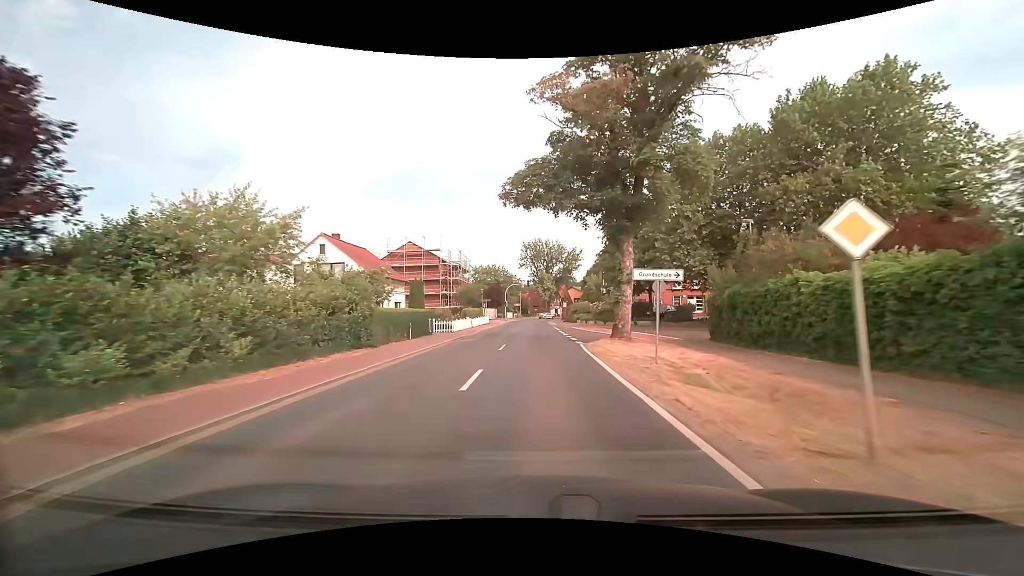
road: secondary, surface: asphalt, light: Day
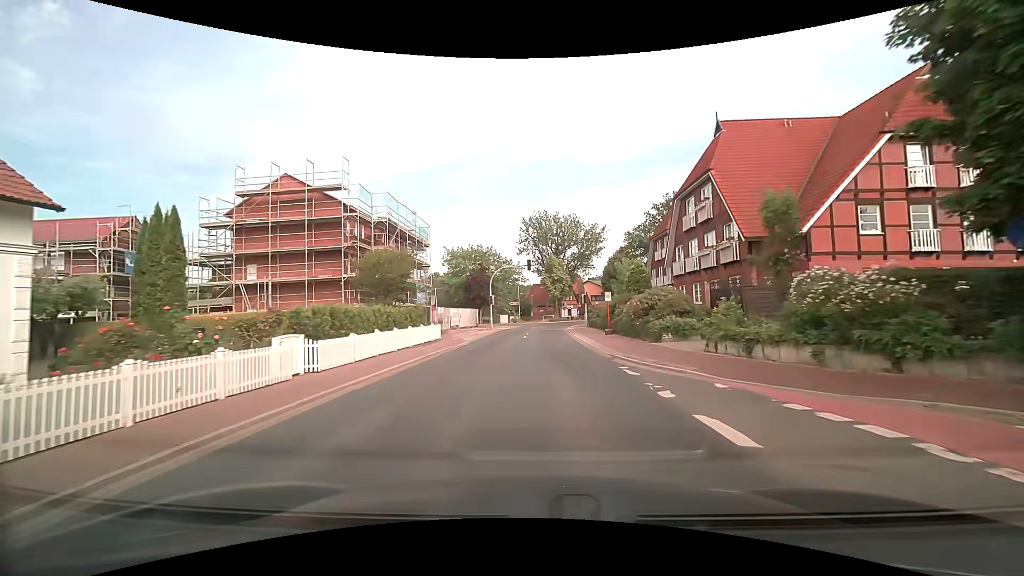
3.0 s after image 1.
(-0.2, +36.6) m; 0°
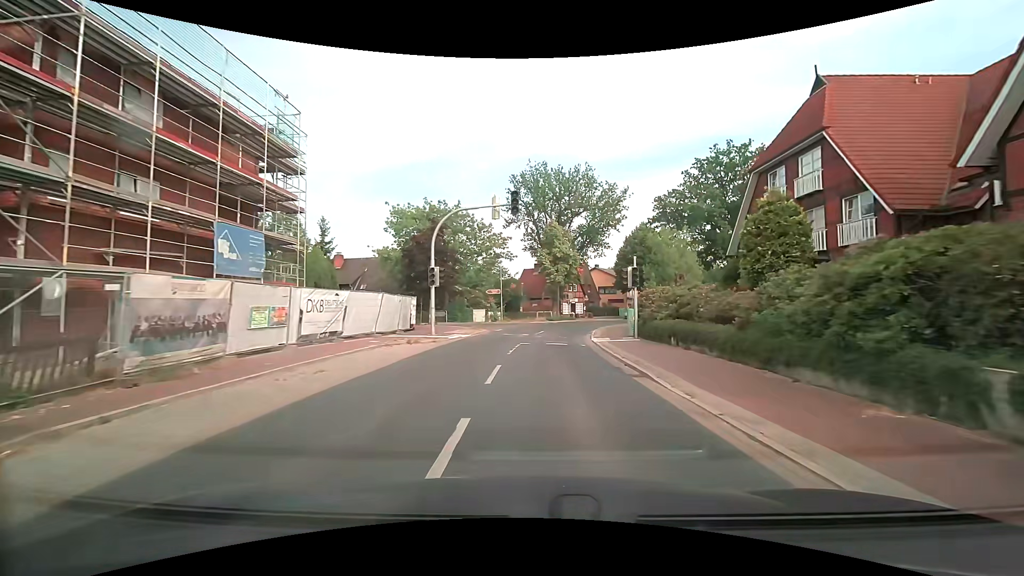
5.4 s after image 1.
(-0.1, +27.3) m; 0°
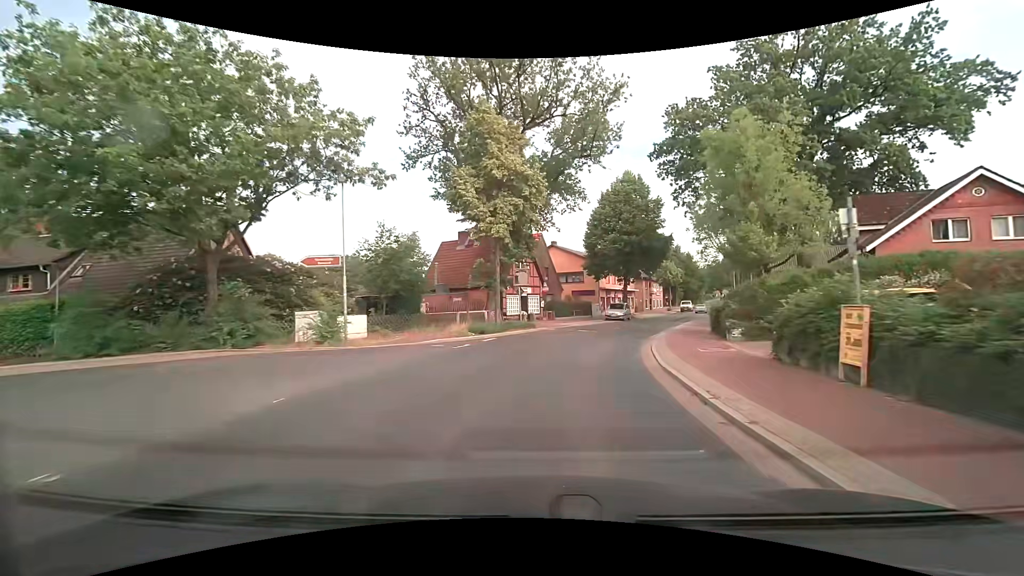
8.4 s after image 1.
(+1.7, +30.9) m; +8°
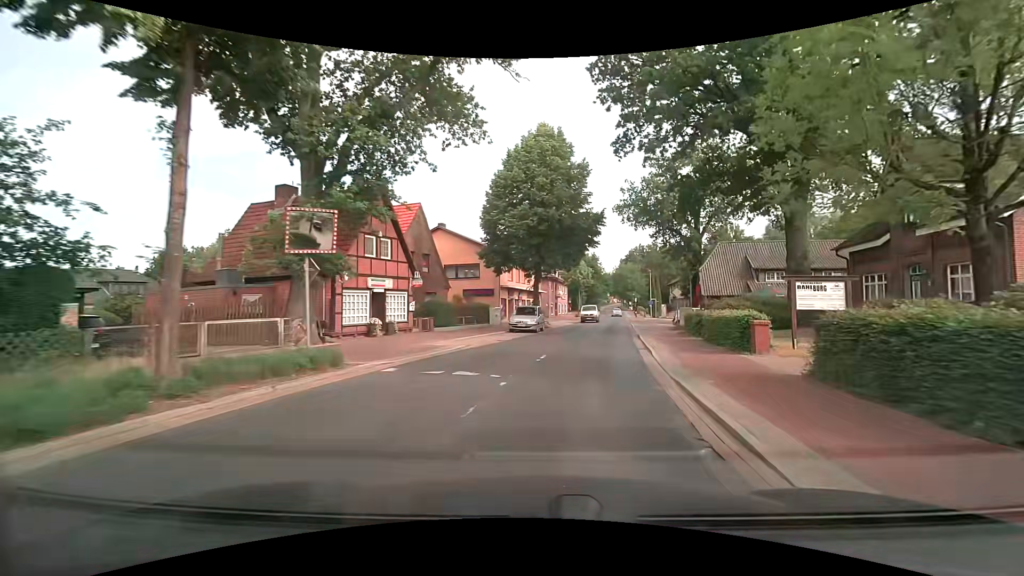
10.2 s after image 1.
(+1.4, +16.5) m; +10°
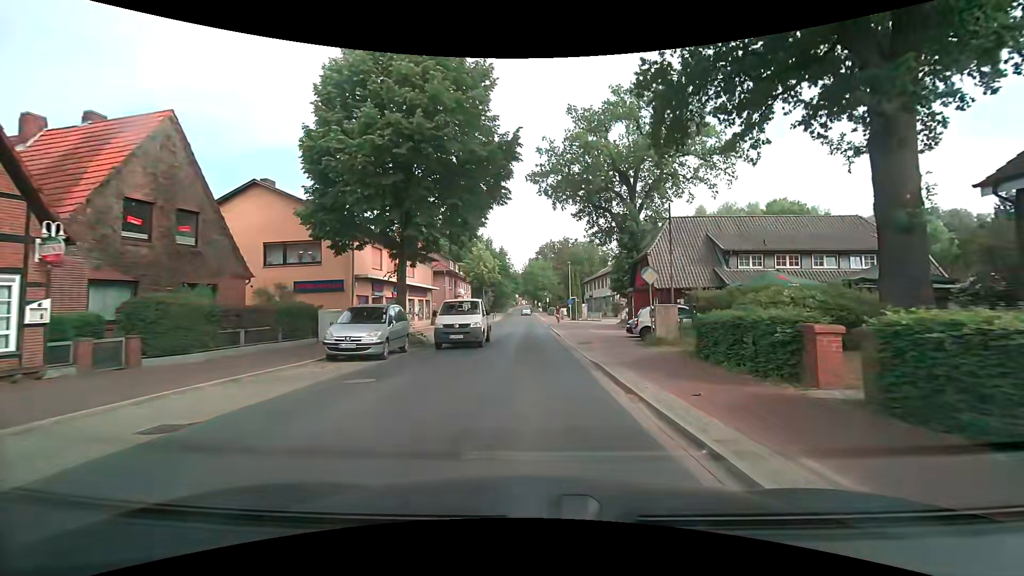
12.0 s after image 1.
(+1.9, +16.1) m; +12°
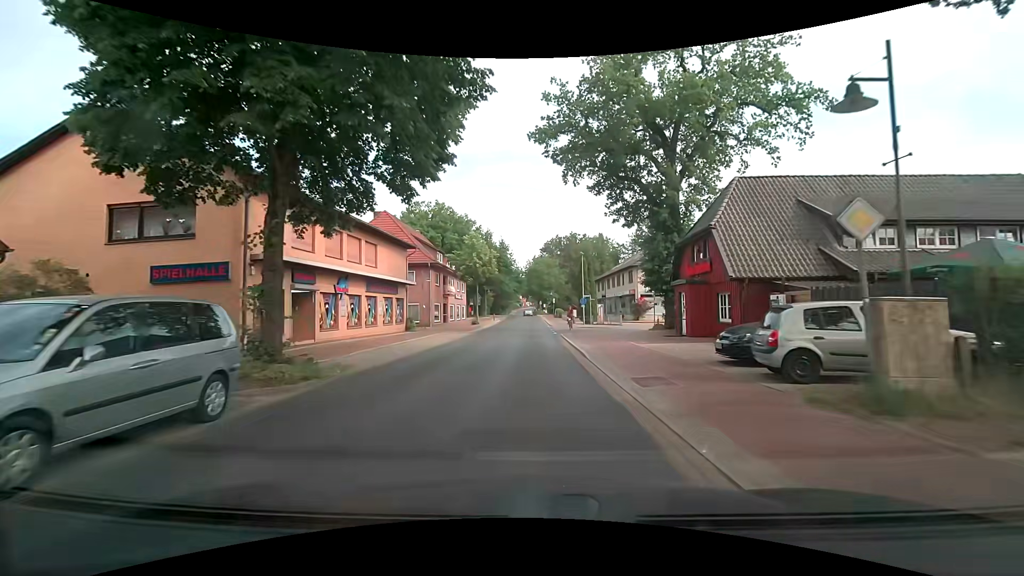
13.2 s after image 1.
(-0.2, +11.3) m; 0°
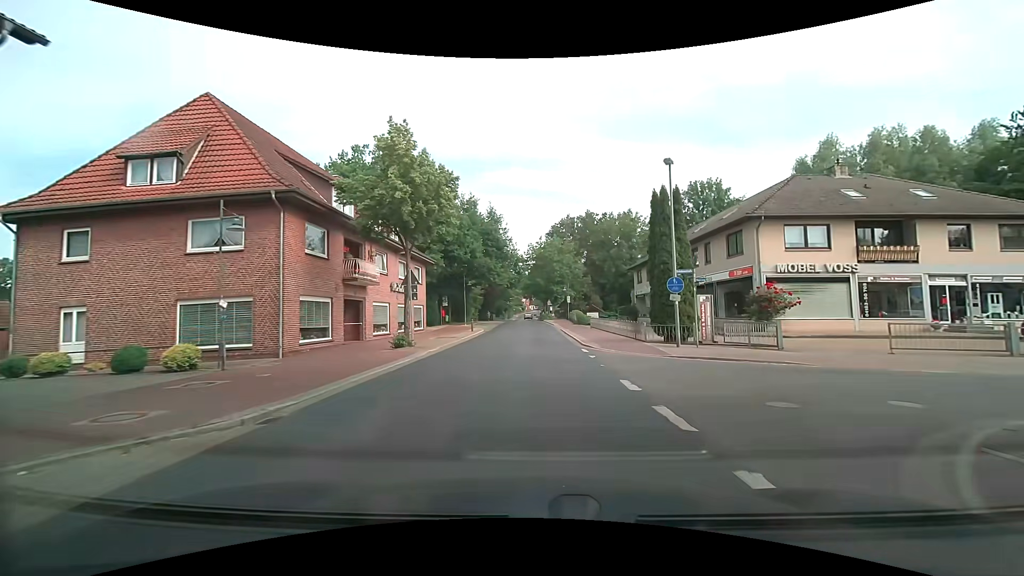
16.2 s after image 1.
(-0.7, +30.5) m; -1°
(0, +10) (0, +20) (0, +30) (0, +40) (0, +50) (0, +60) (-1, +70) (-1, +80) (-1, +90) (-1, +100) m
